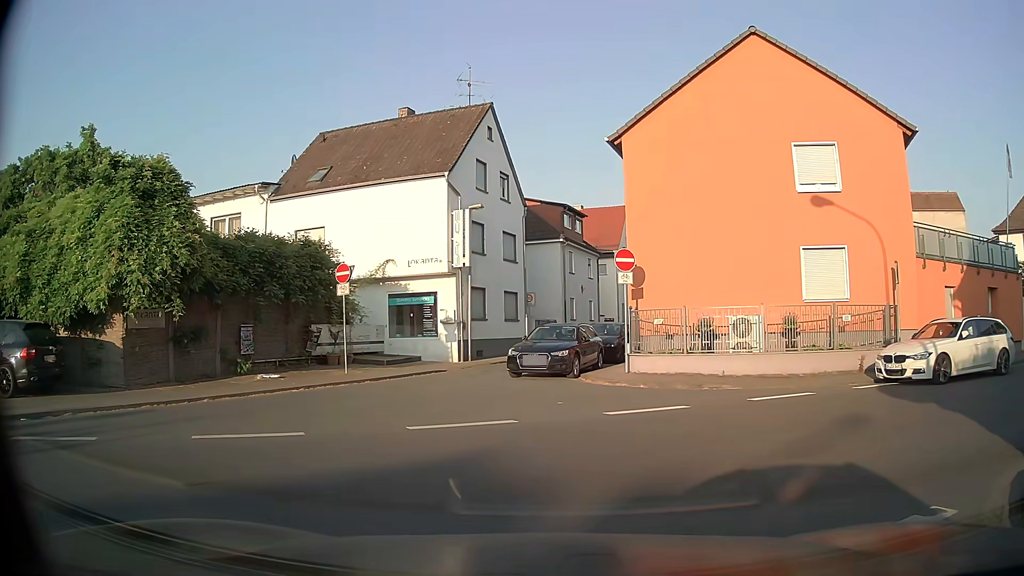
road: residential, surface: asphalt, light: Day
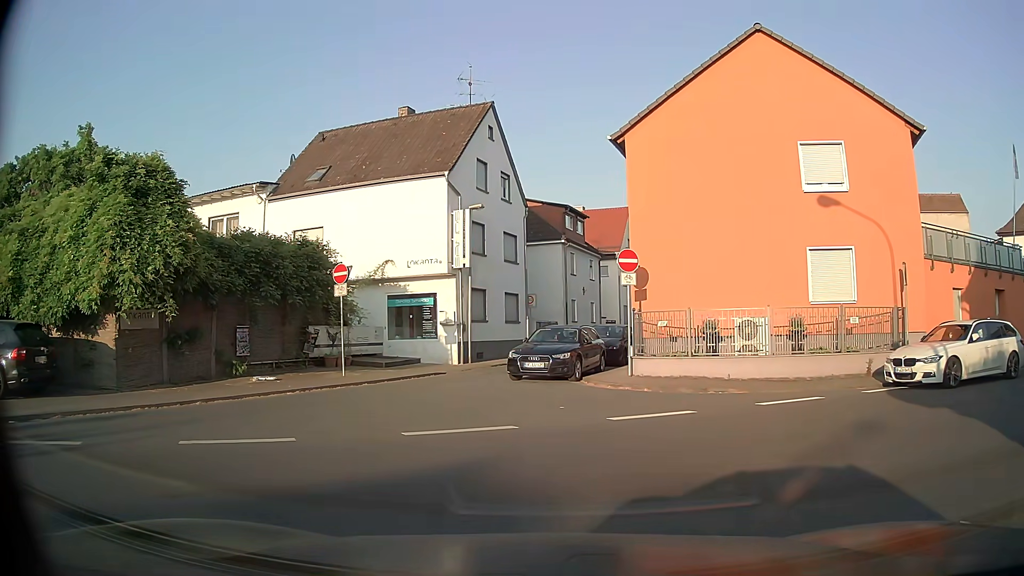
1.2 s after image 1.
(0.0, +0.4) m; 0°
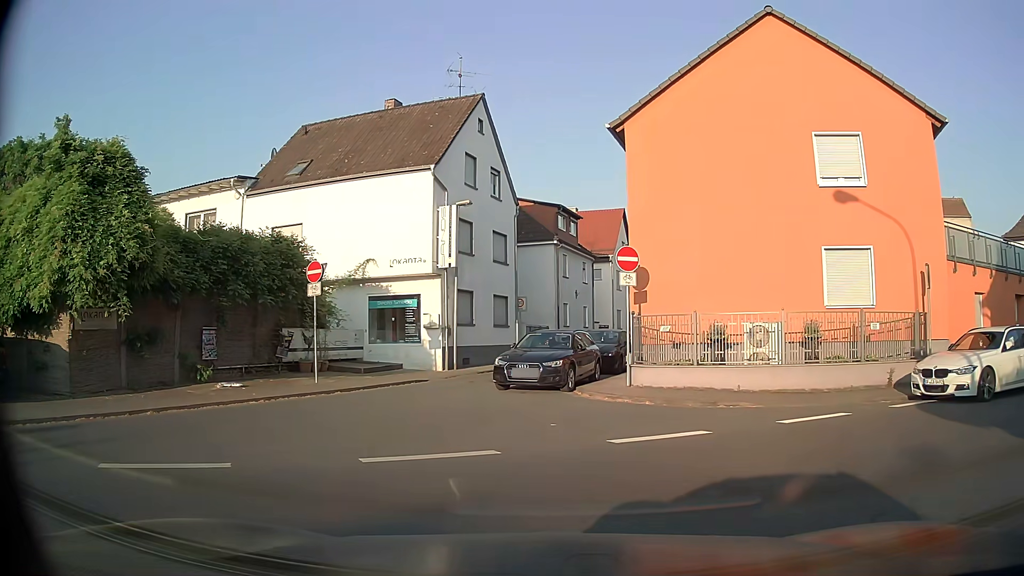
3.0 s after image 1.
(0.0, +1.7) m; 0°
